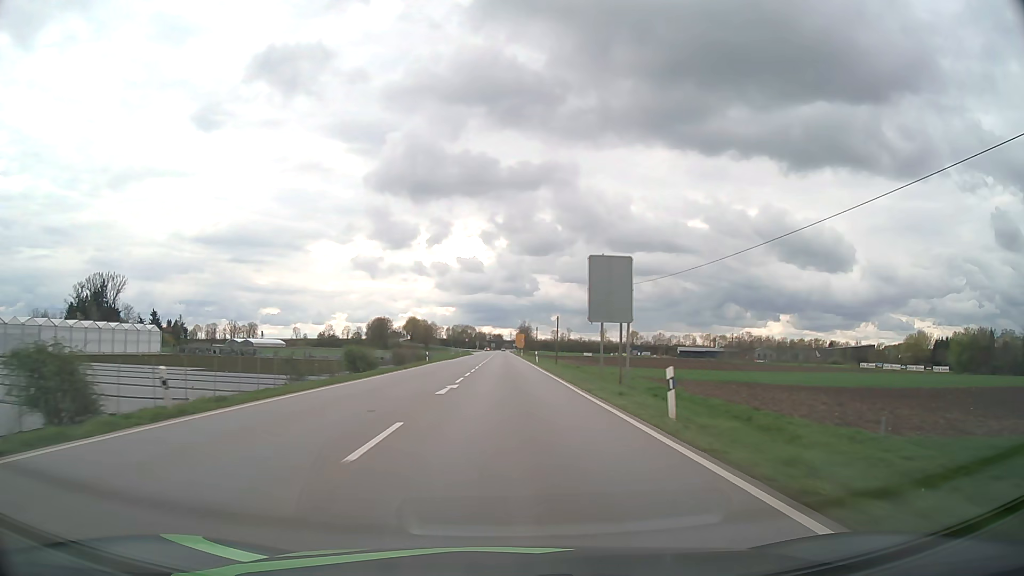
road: primary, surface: asphalt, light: Day
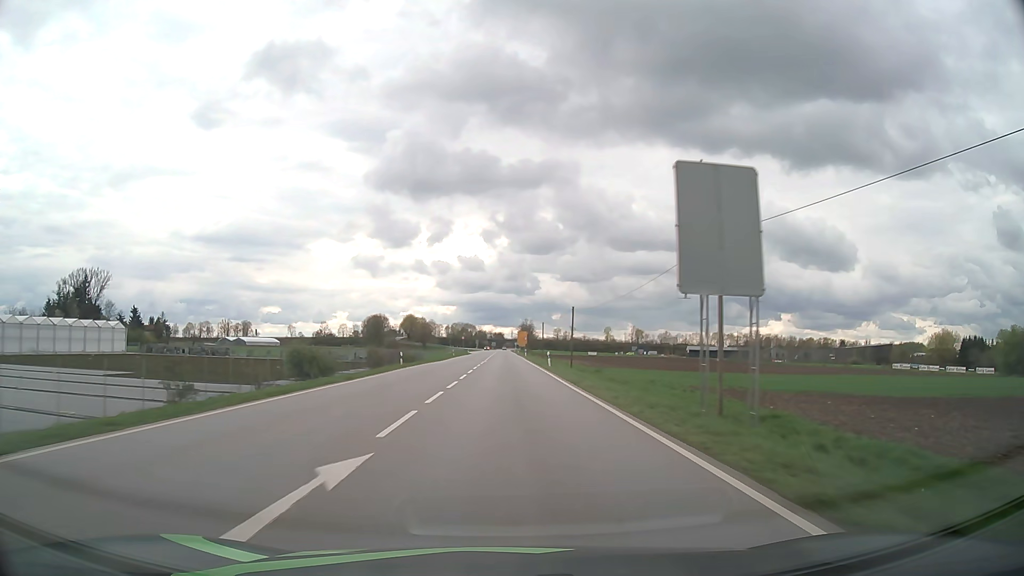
(0.0, +16.0) m; 0°
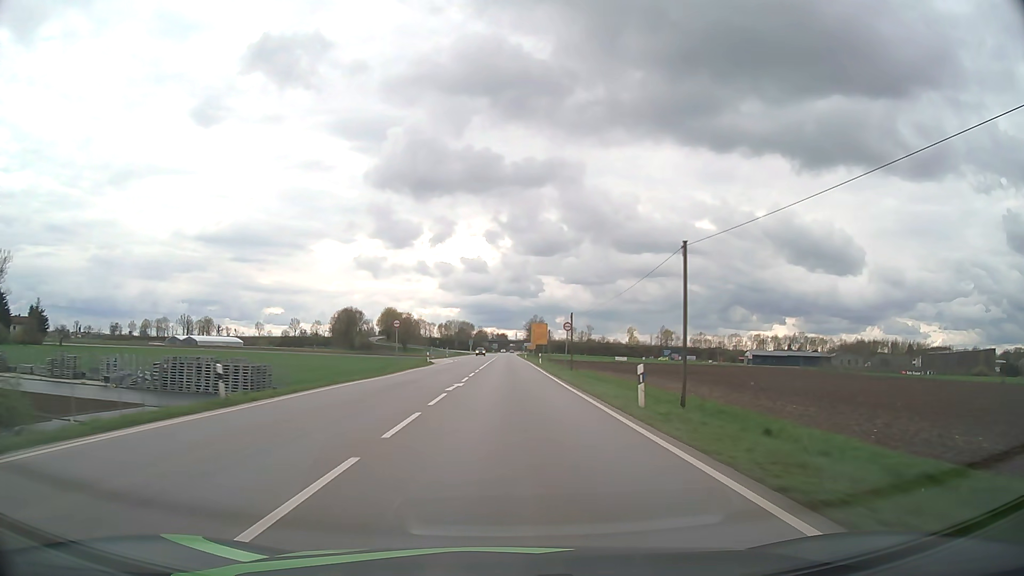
(-0.2, +79.8) m; 0°
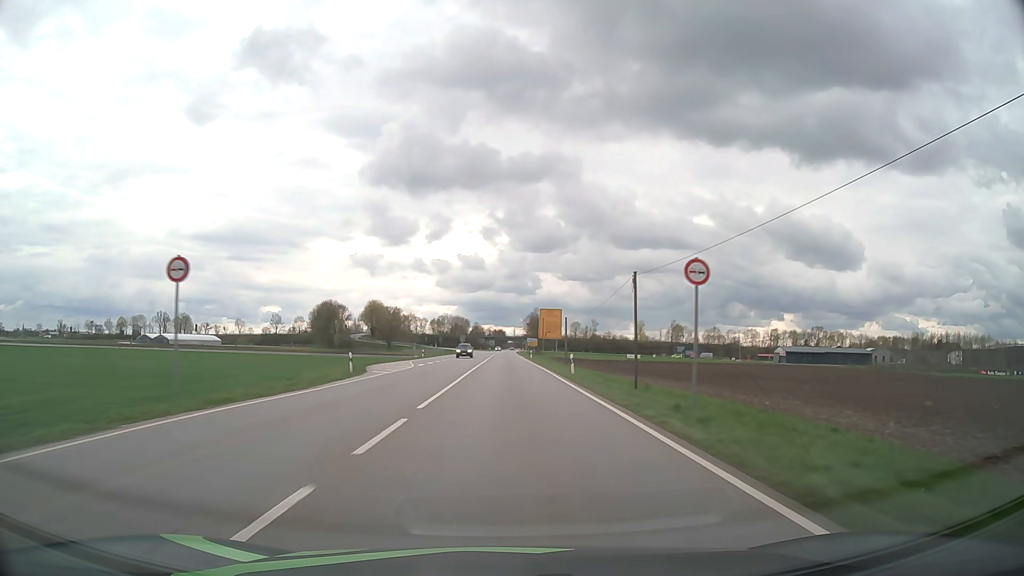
(0.0, +31.8) m; 0°
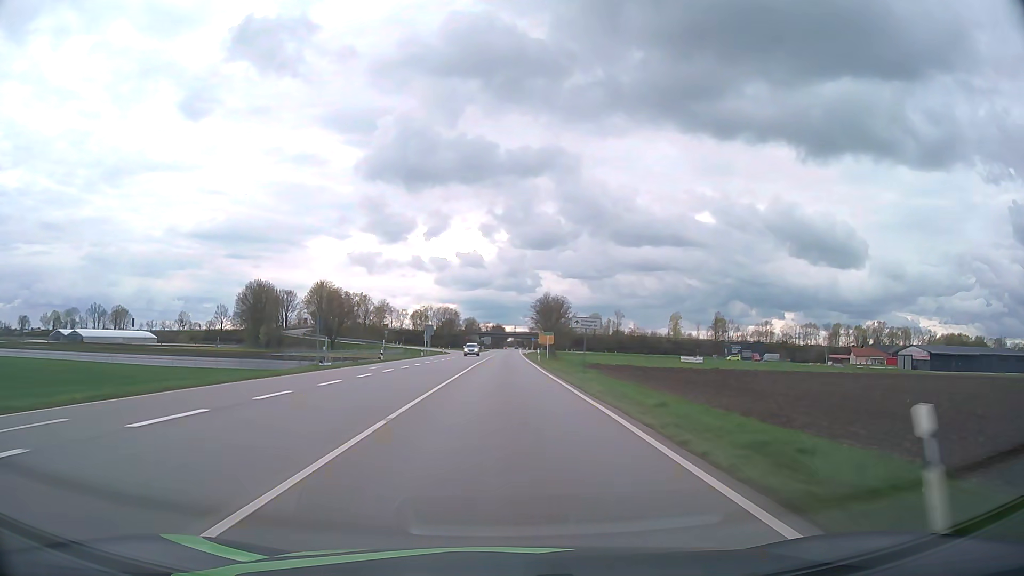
(+0.2, +79.3) m; 0°
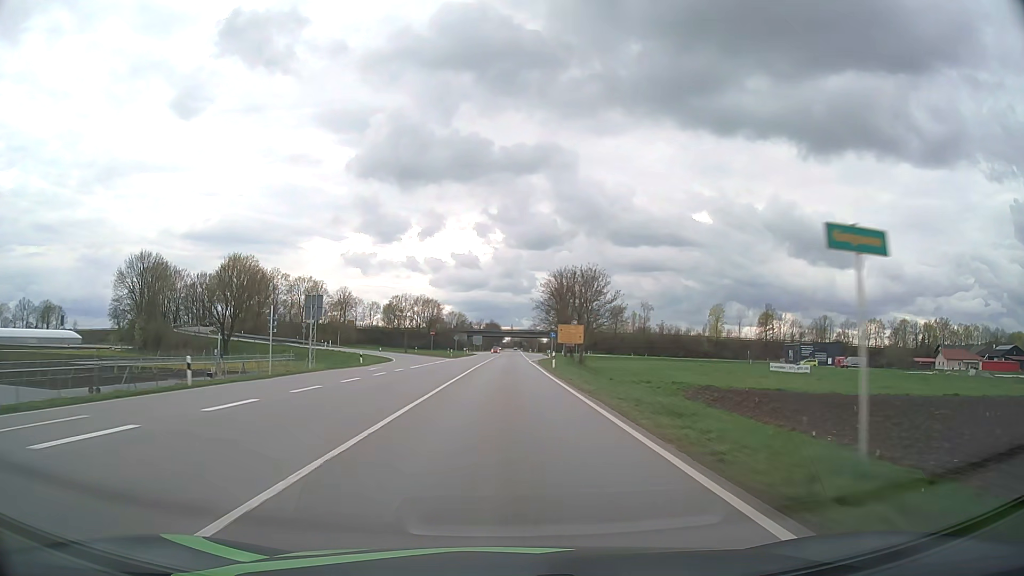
(0.0, +63.3) m; 0°
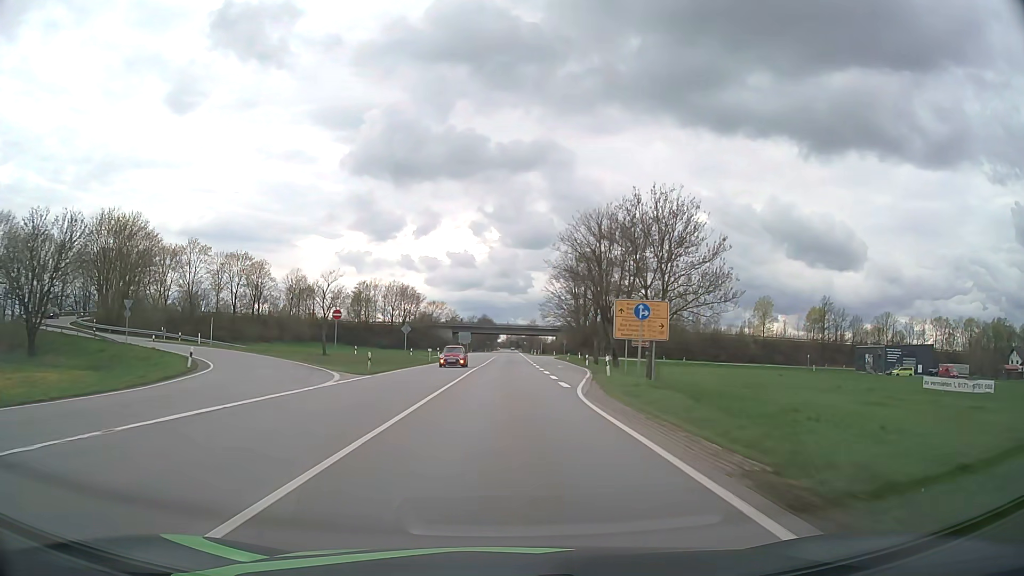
(+0.1, +47.4) m; 0°
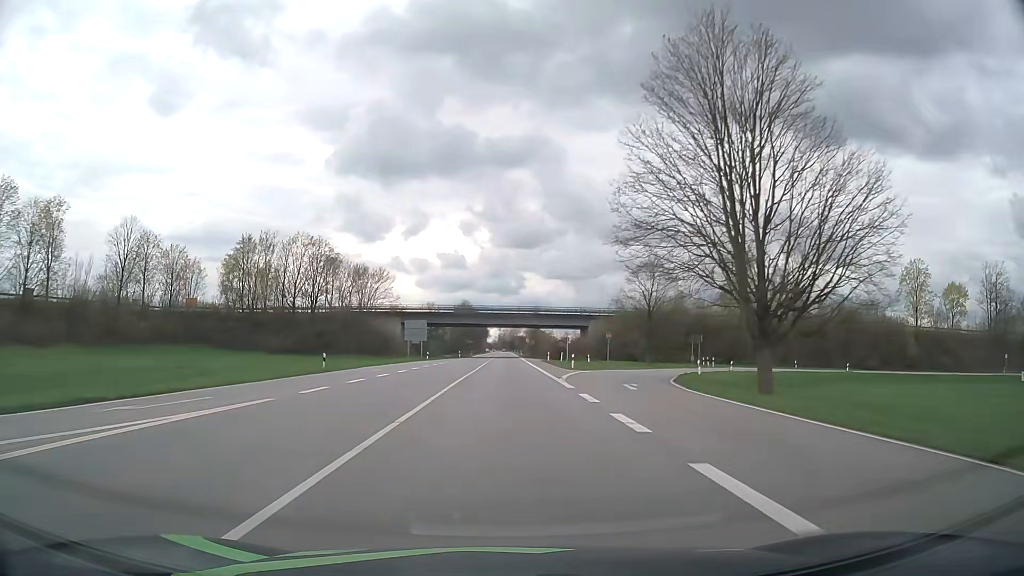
(+0.5, +78.9) m; +1°
(0, +10) (0, +20) (0, +30) (0, +40) (0, +50) (0, +60) (0, +70) (0, +80) (0, +90) (0, +100) m
